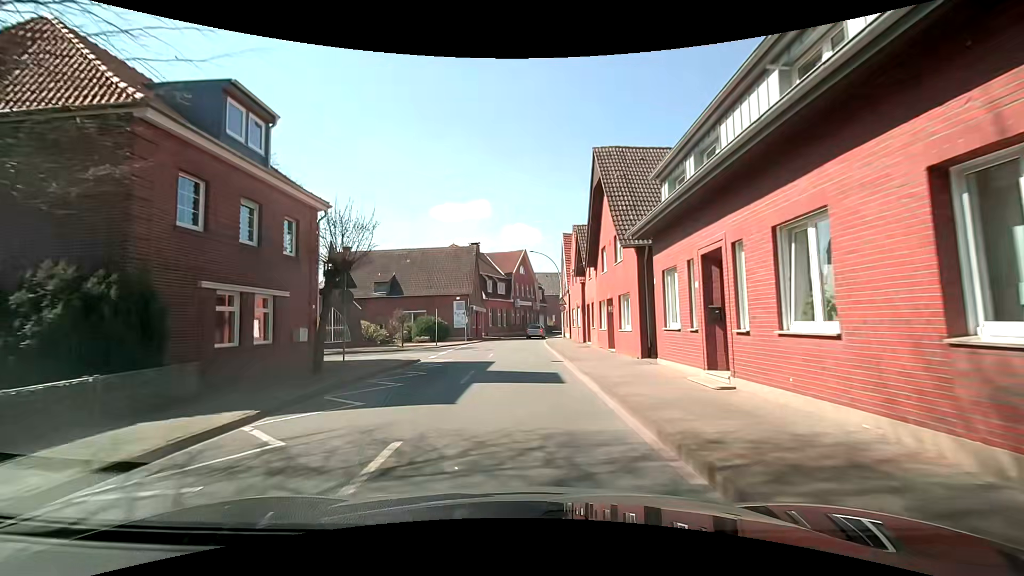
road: secondary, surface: asphalt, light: Day
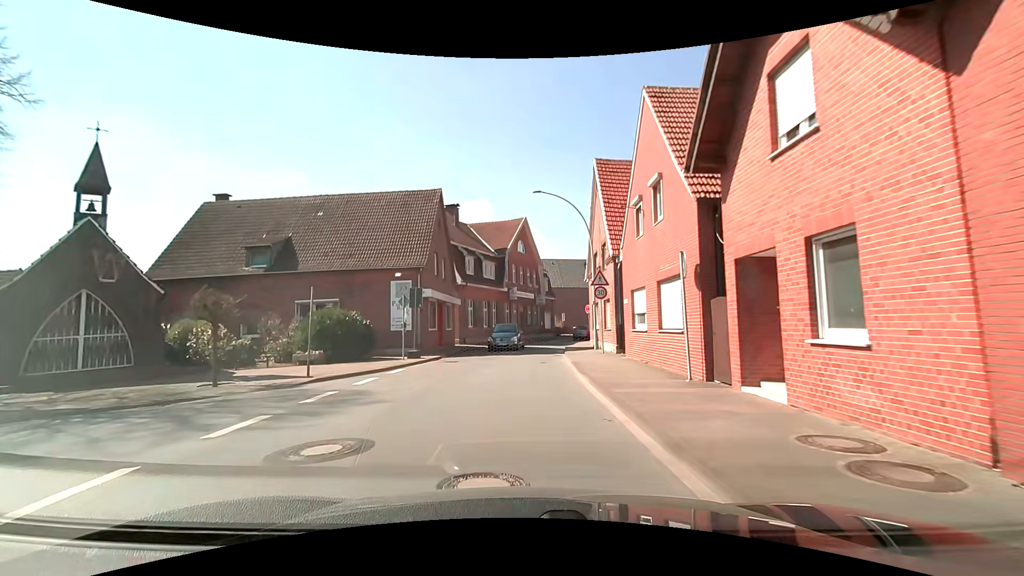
(-0.4, +22.9) m; -1°
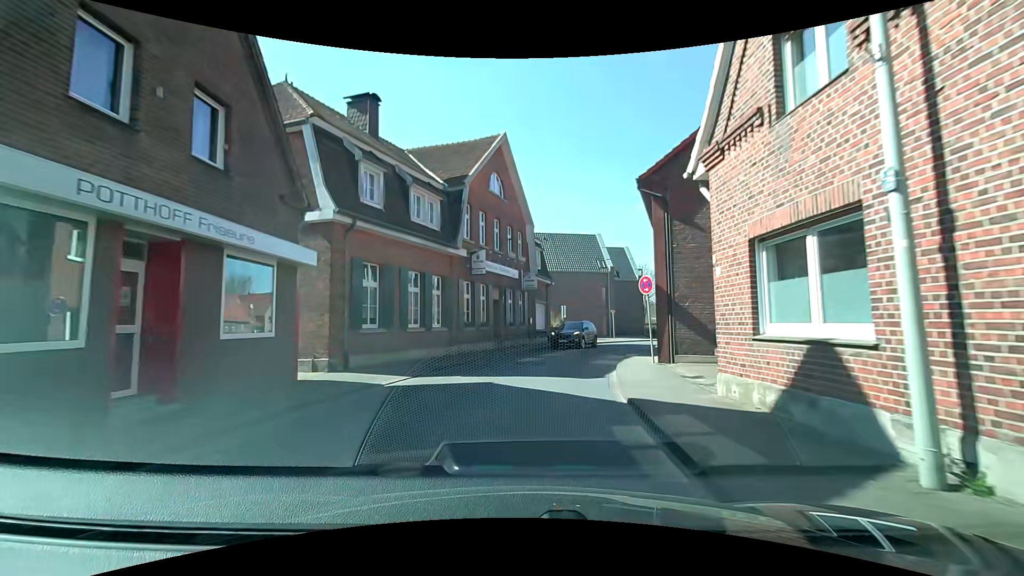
(+0.4, +22.7) m; +1°
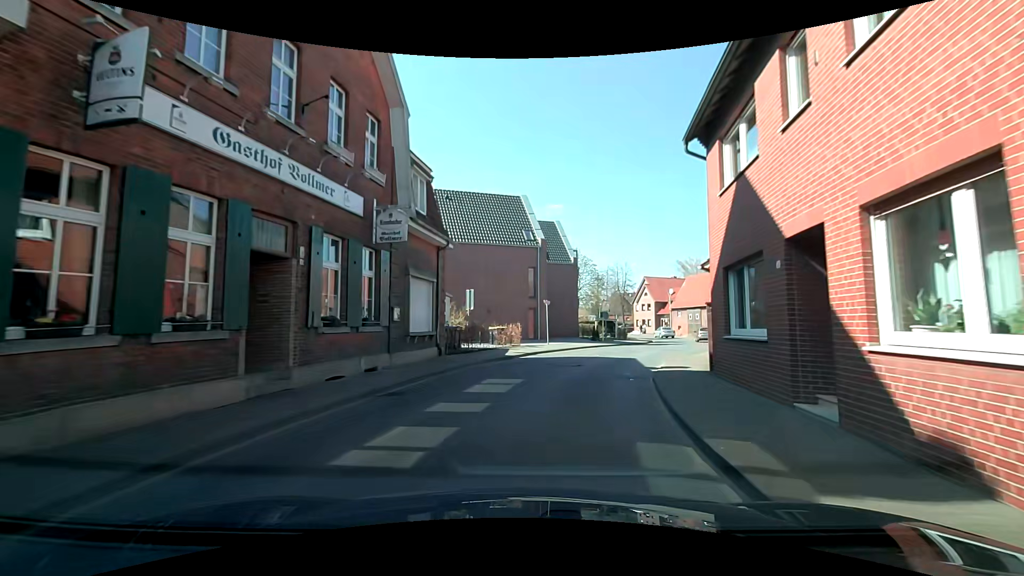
(+1.5, +17.9) m; +11°
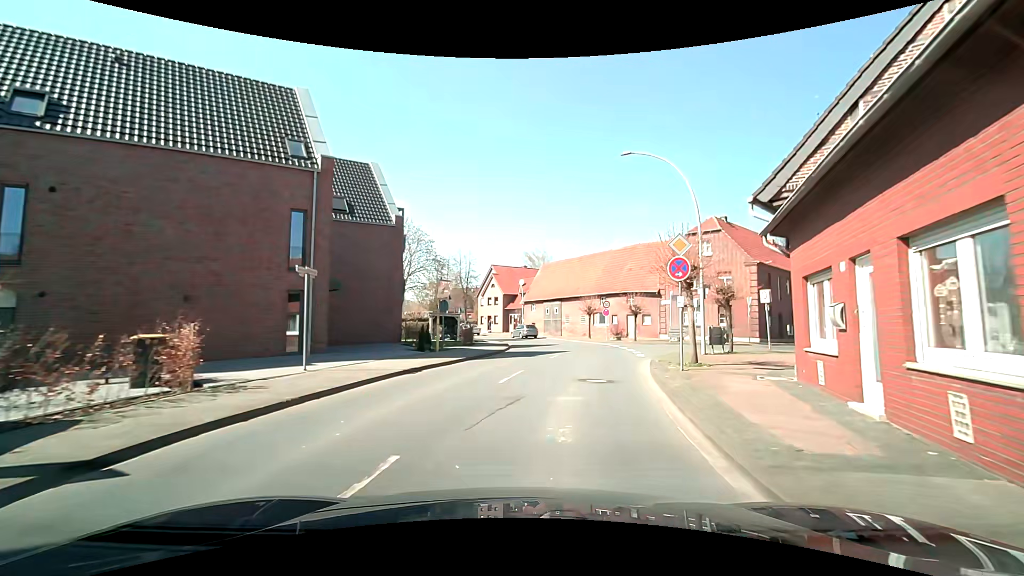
(+2.3, +17.6) m; +16°
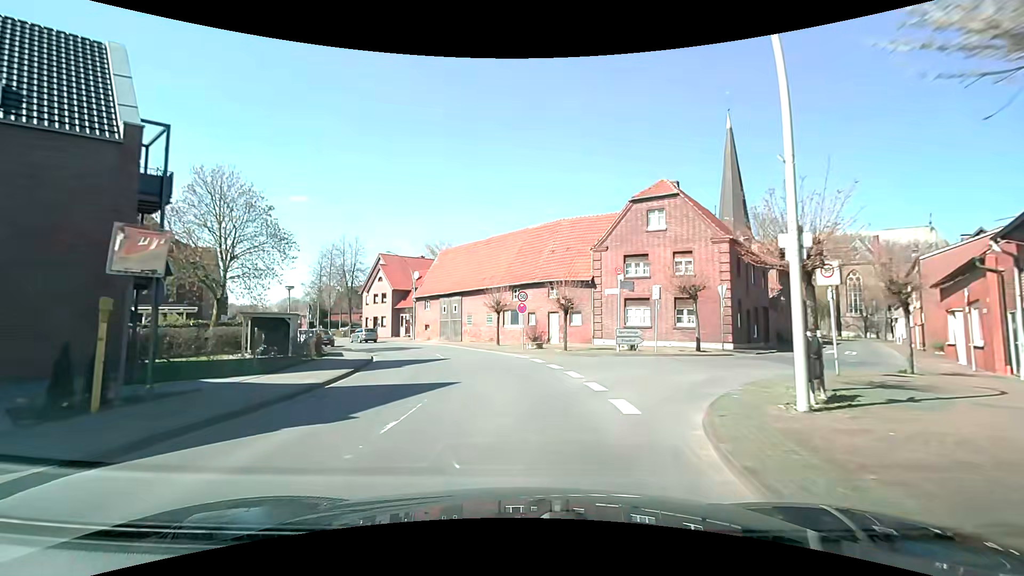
(+1.6, +13.1) m; +11°
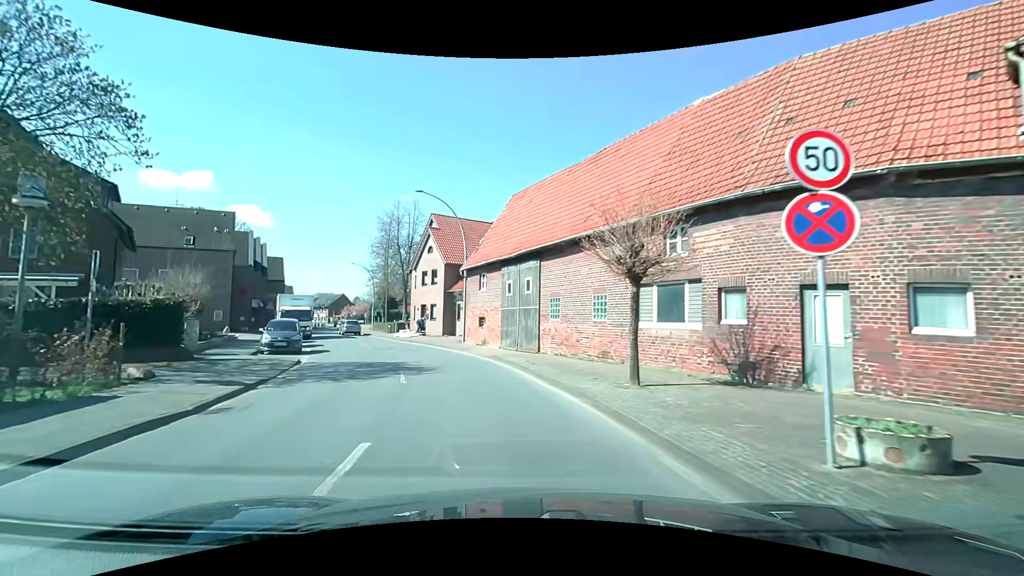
(-1.3, +22.0) m; -11°
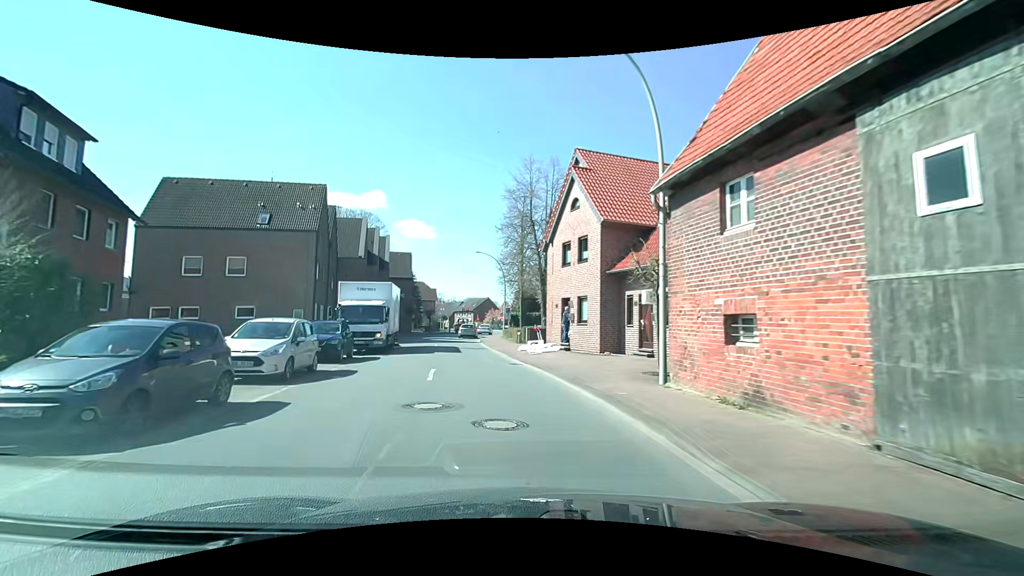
(-2.5, +17.5) m; -16°
